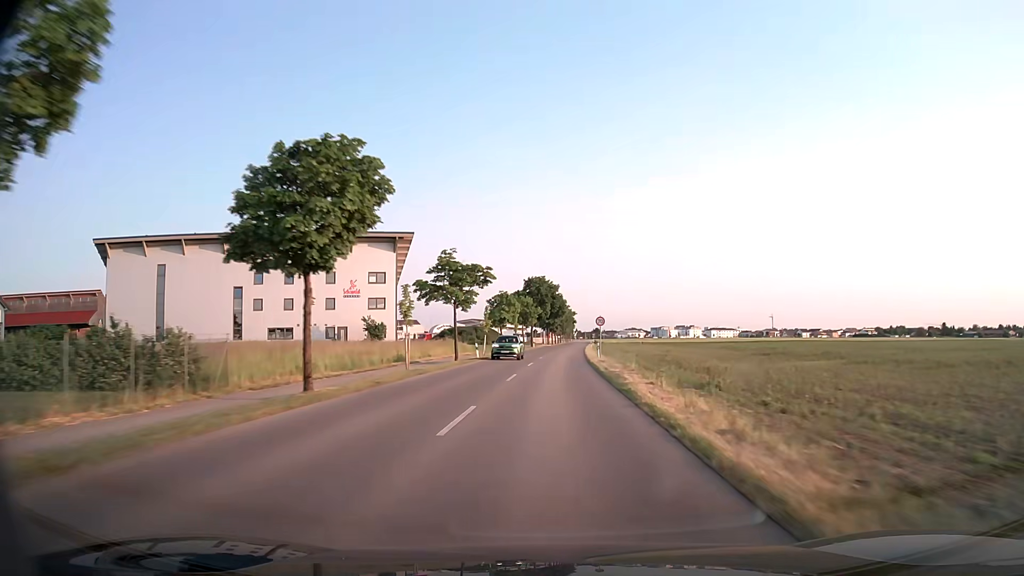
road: tertiary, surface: asphalt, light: Day
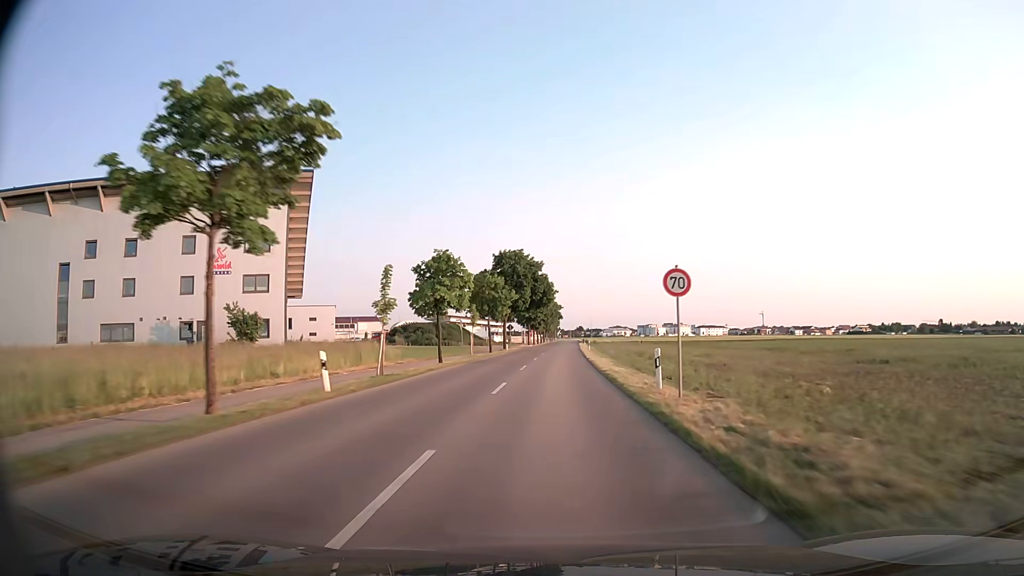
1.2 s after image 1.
(+0.4, +29.2) m; +1°
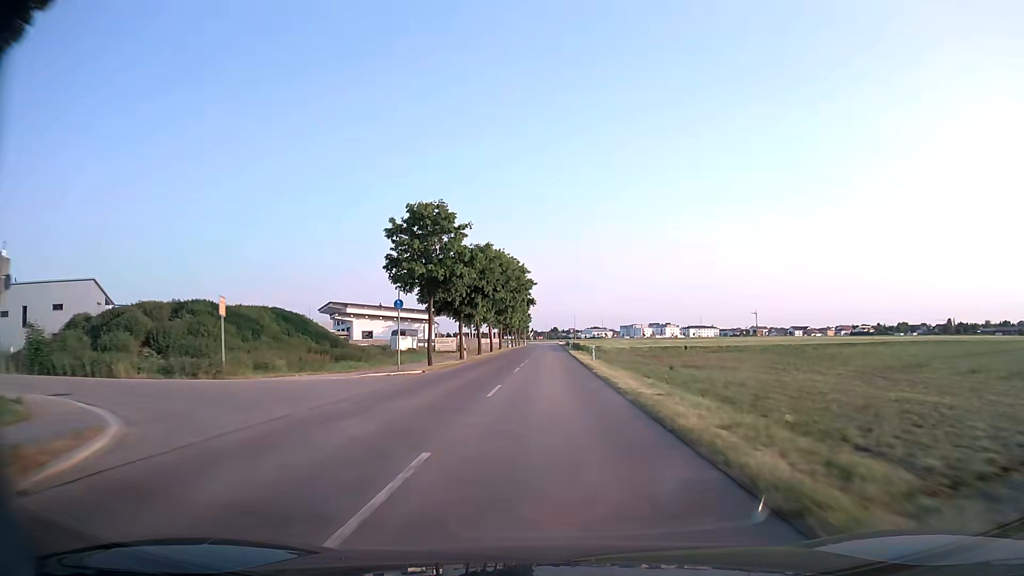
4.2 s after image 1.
(+1.9, +72.0) m; +2°
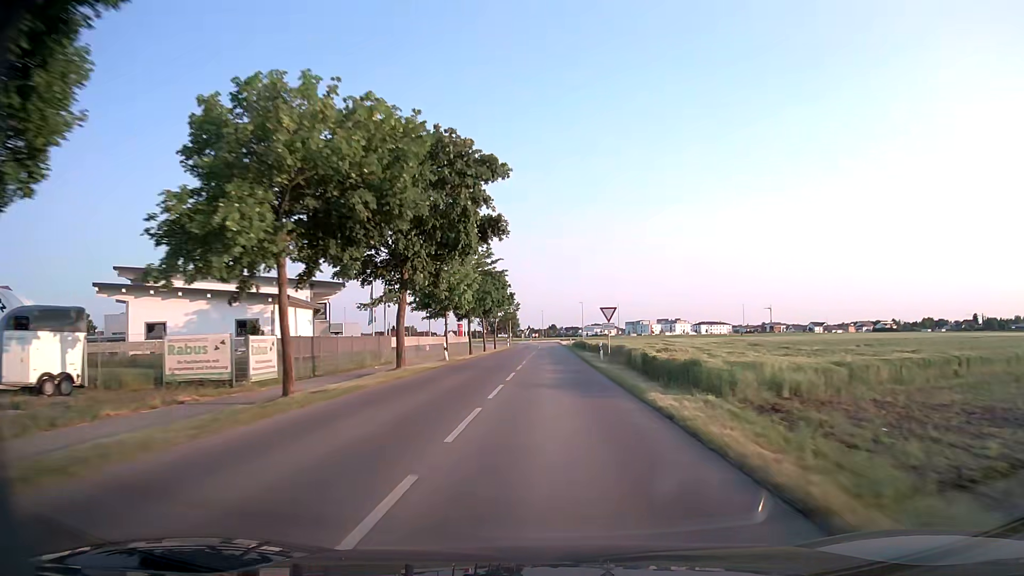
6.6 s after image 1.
(+0.1, +55.1) m; 0°
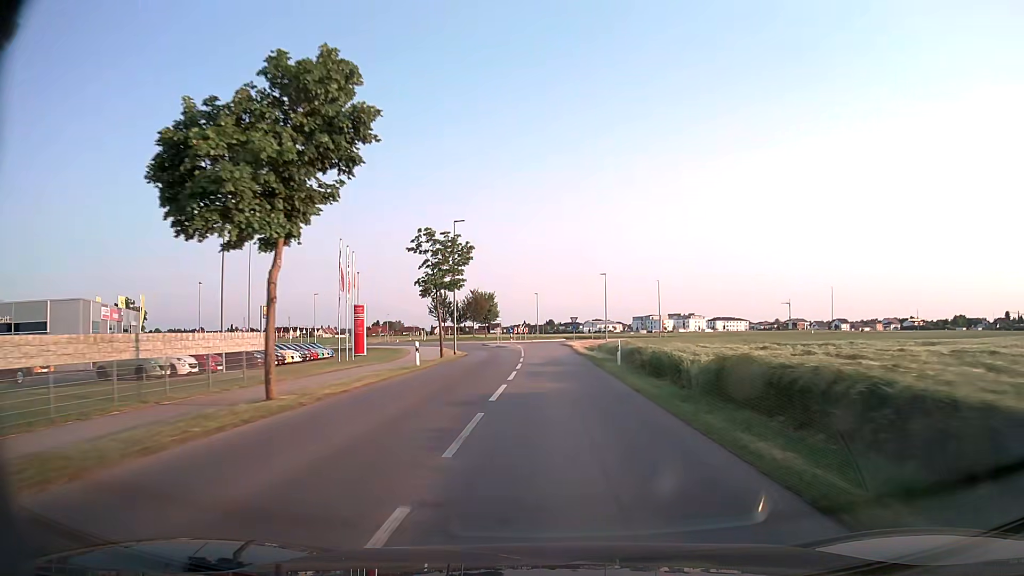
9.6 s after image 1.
(0.0, +60.6) m; 0°
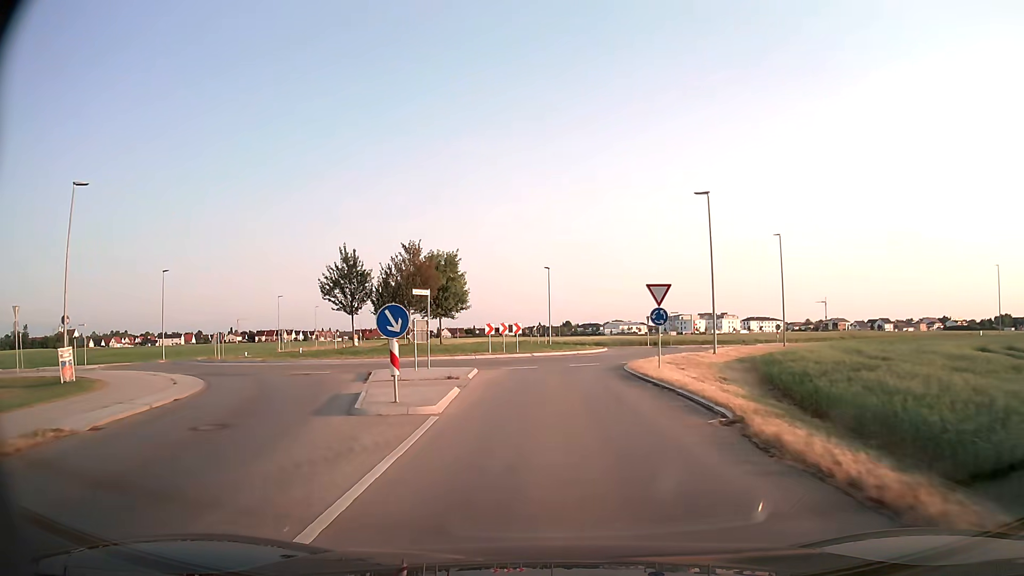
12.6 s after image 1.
(-0.1, +48.1) m; -1°
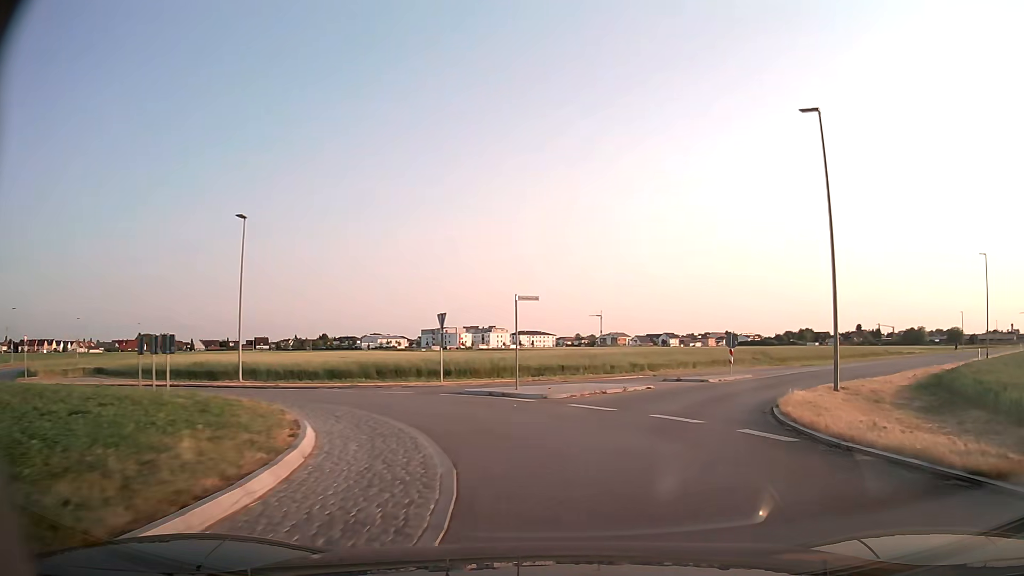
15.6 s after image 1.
(+3.2, +34.3) m; +20°
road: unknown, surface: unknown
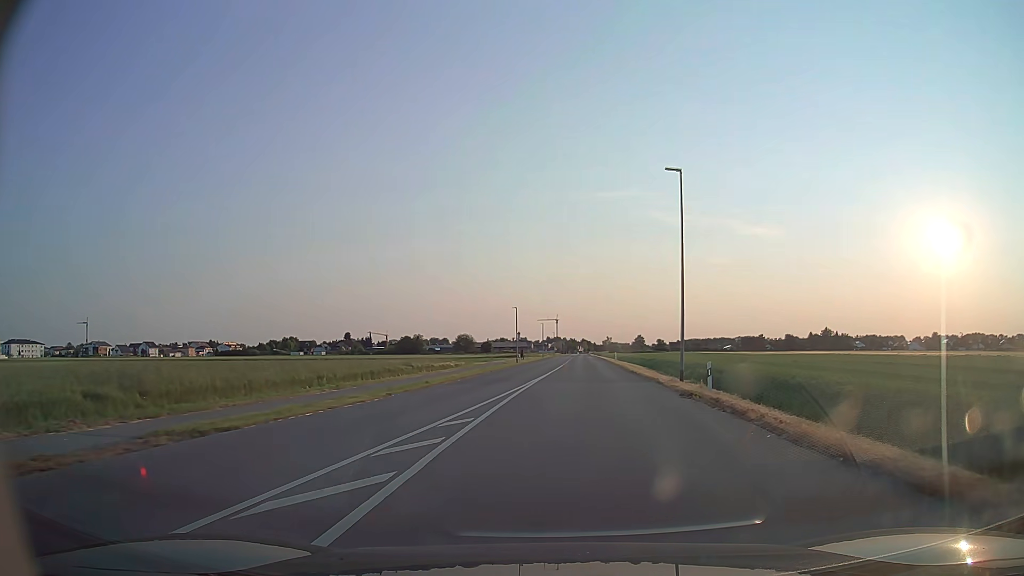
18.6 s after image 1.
(+13.1, +31.1) m; +43°
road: tertiary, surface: asphalt
(0, +10) (+1, +20) (+1, +30) (+2, +40) (+3, +50) (+3, +60) (+4, +70) (+5, +80) (+5, +90) (+6, +100) m
